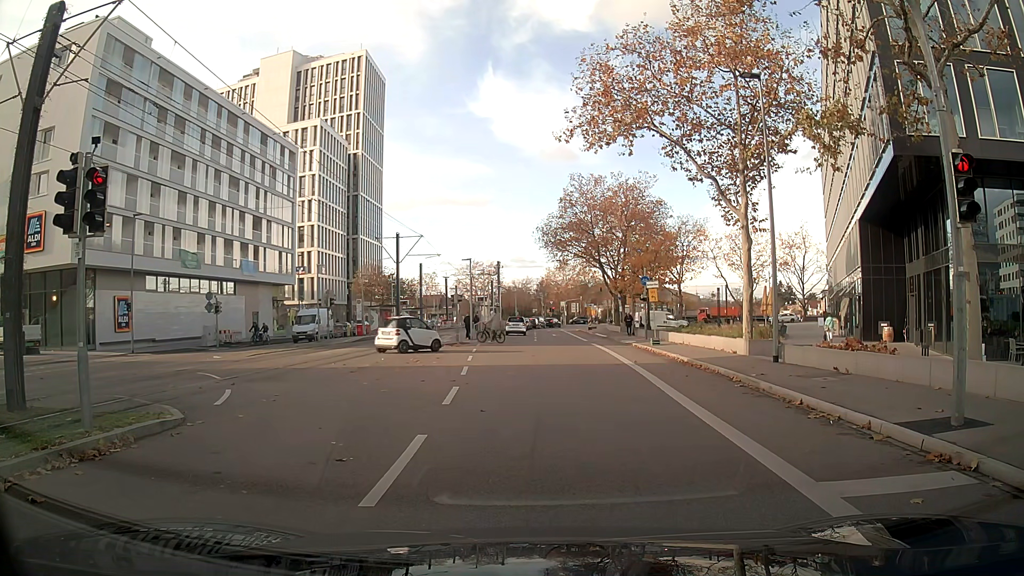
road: secondary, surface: asphalt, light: Day
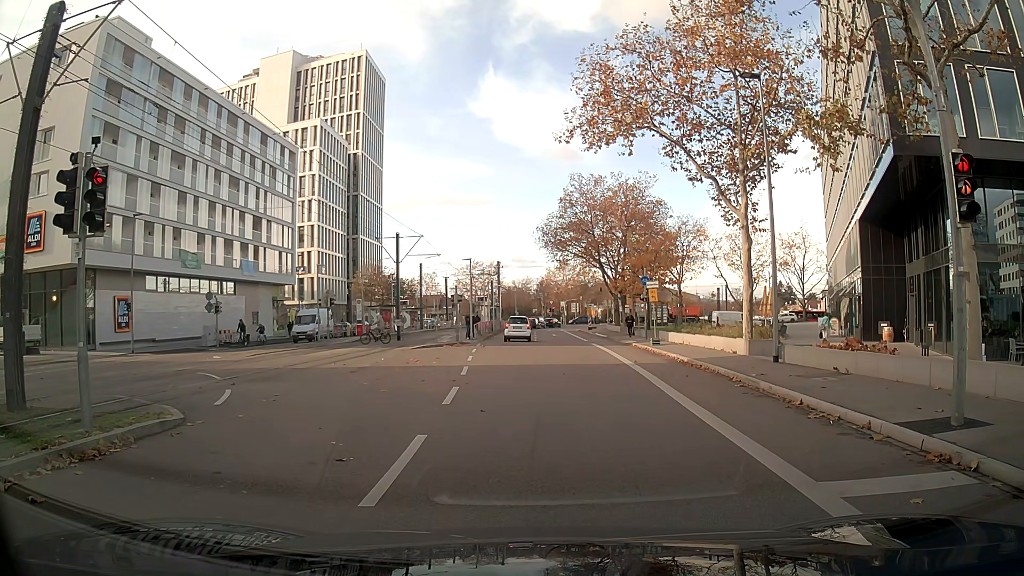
(0.0, 0.0) m; 0°
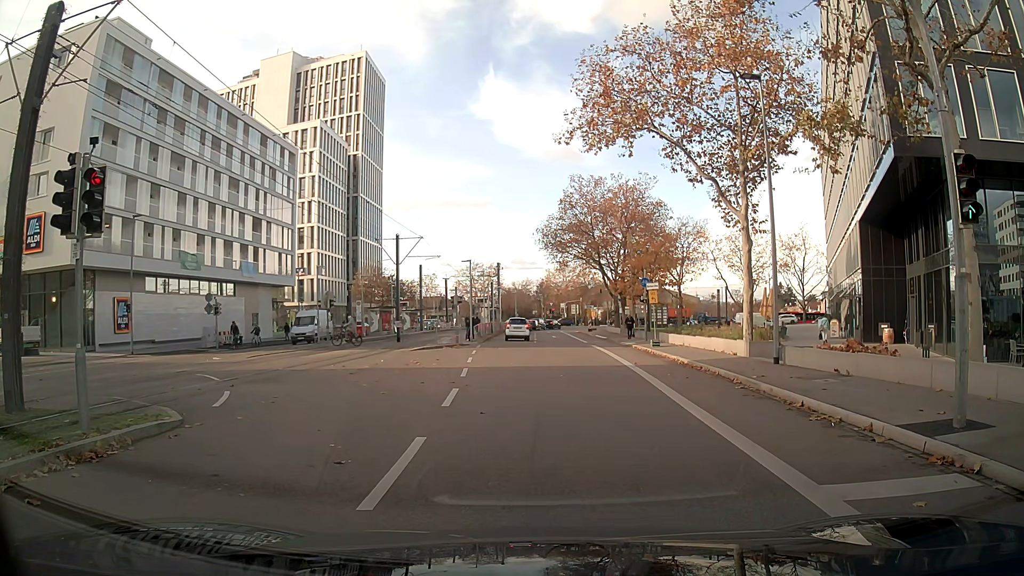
(0.0, 0.0) m; 0°
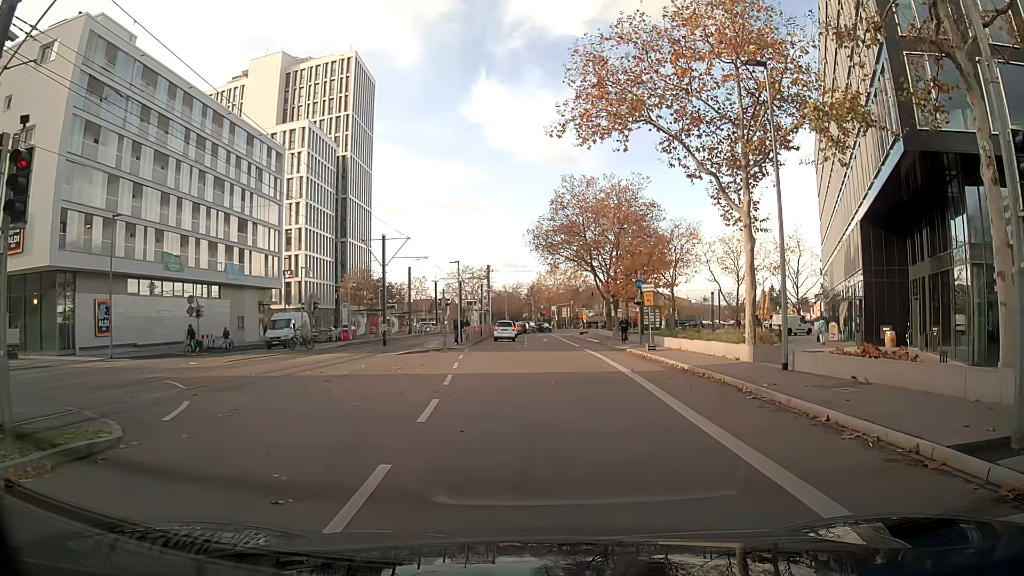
(0.0, +1.6) m; +1°
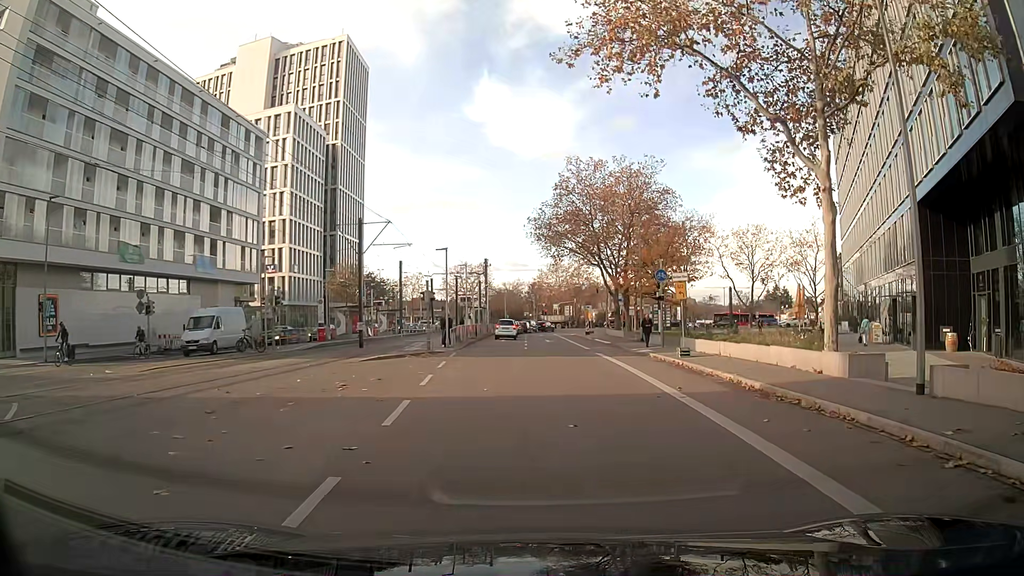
(0.0, +6.9) m; 0°
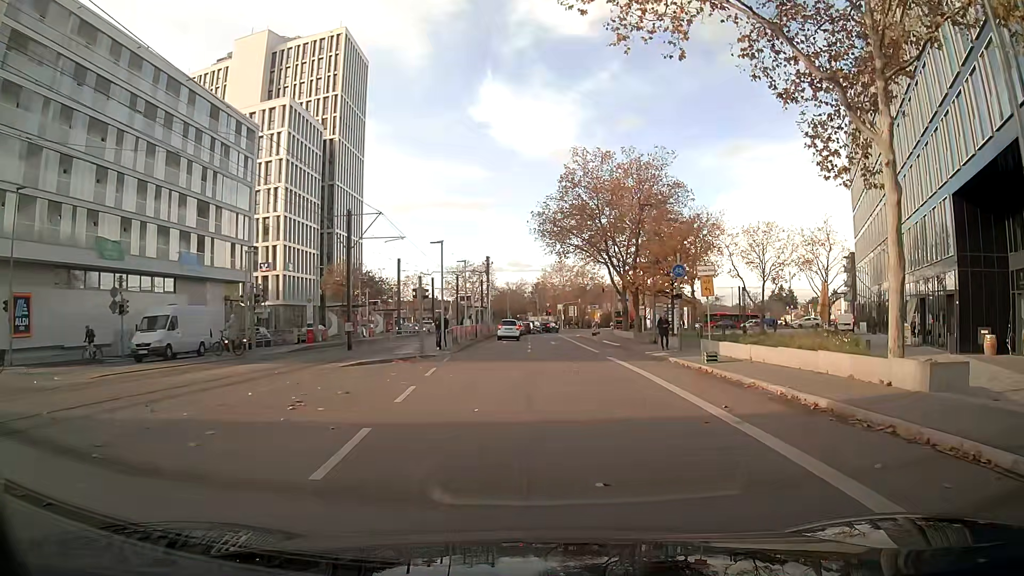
(0.0, +3.3) m; 0°
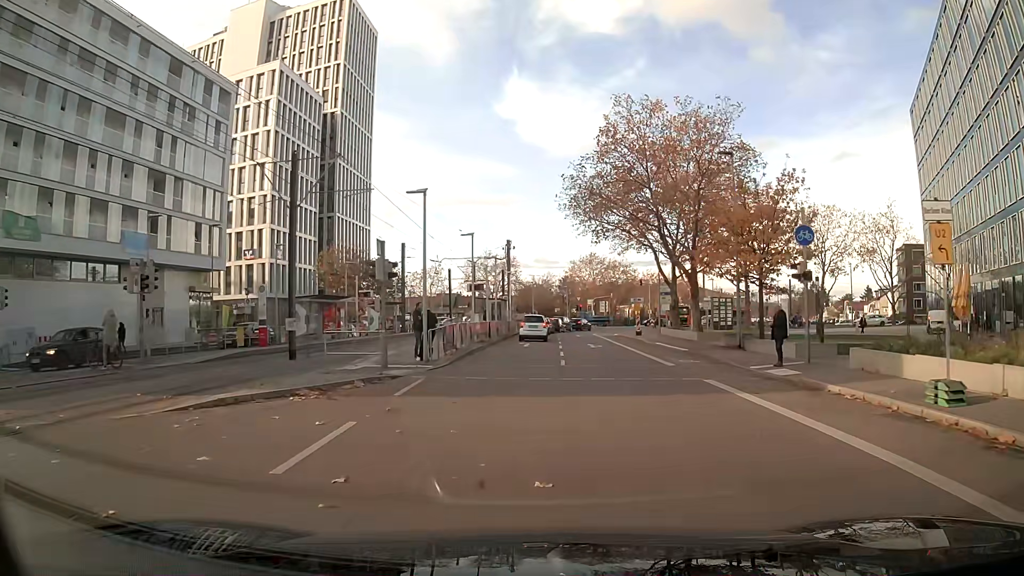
(-0.2, +12.2) m; -1°
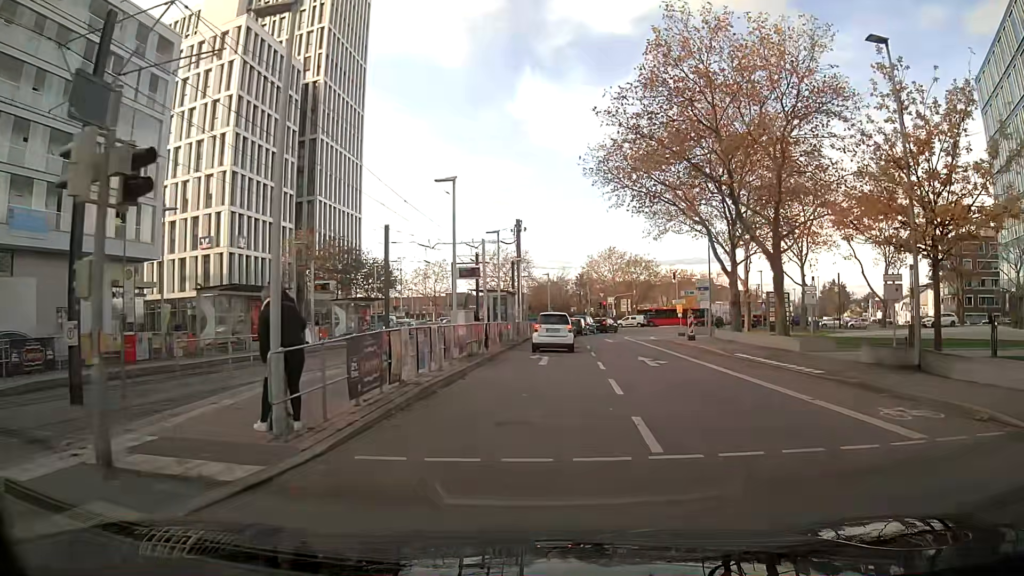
(-0.2, +12.9) m; -1°
(0, +10) (0, +20) (+1, +30) (+1, +40) (+2, +50) (+4, +60) (+8, +69) (+13, +78) (+14, +88) (+12, +97) m
